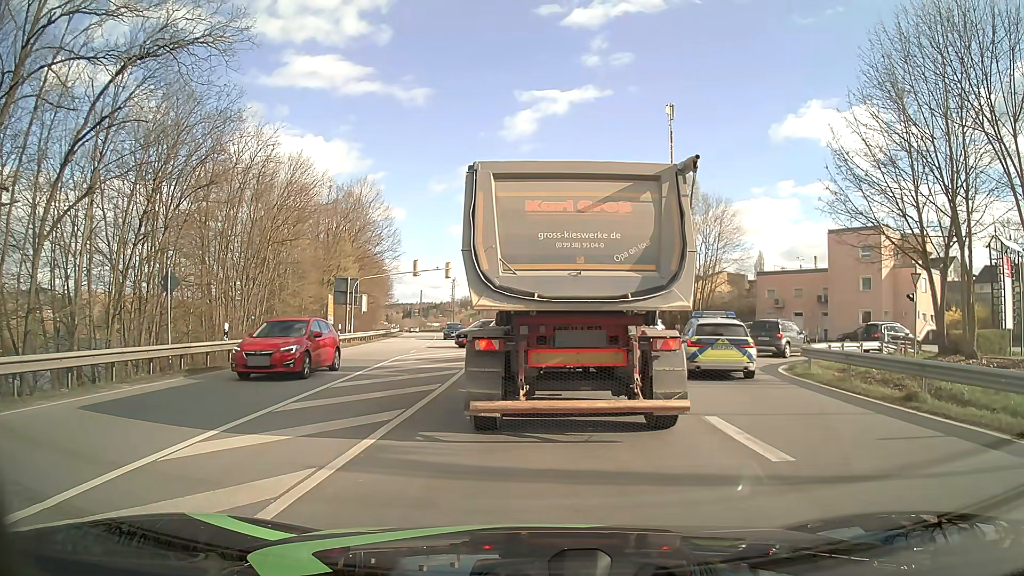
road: primary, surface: asphalt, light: Day
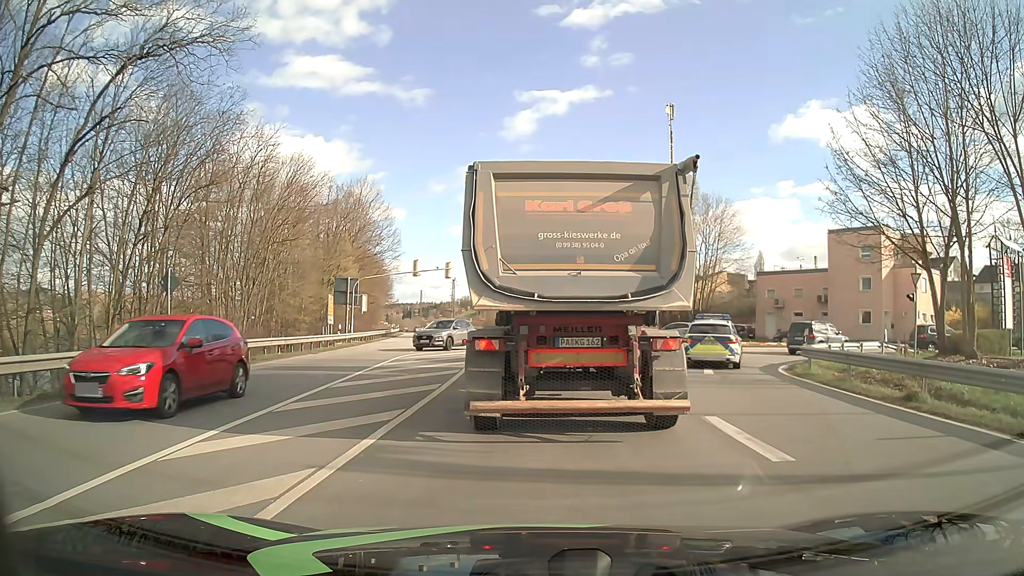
(0.0, 0.0) m; 0°
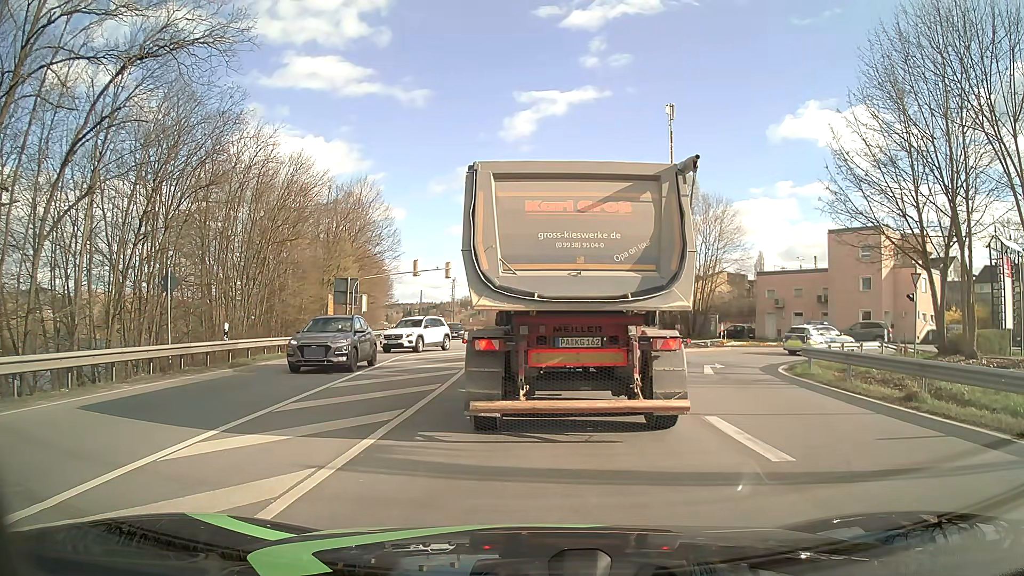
(0.0, 0.0) m; 0°
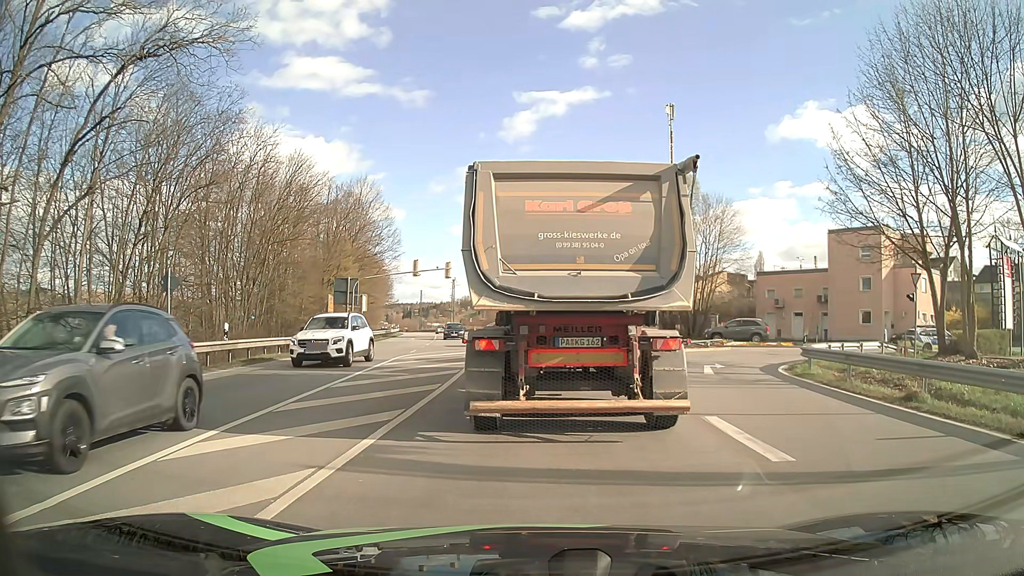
(0.0, 0.0) m; 0°
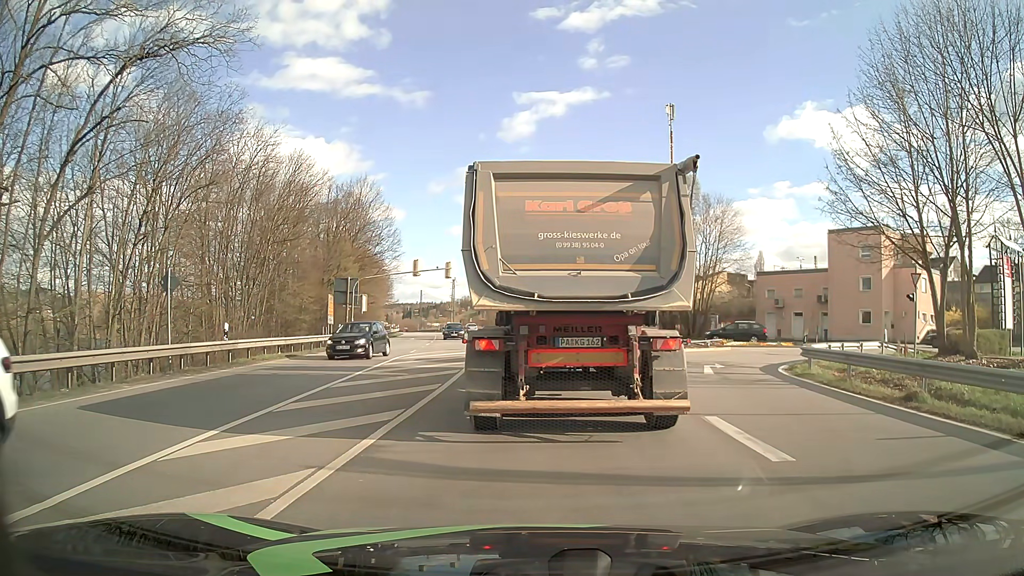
(0.0, 0.0) m; 0°
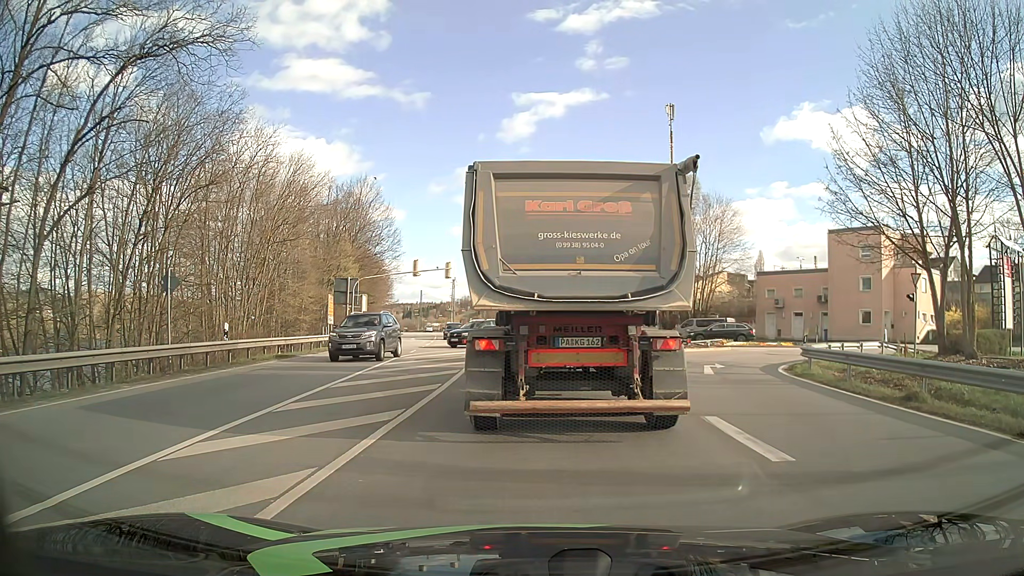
(0.0, 0.0) m; 0°
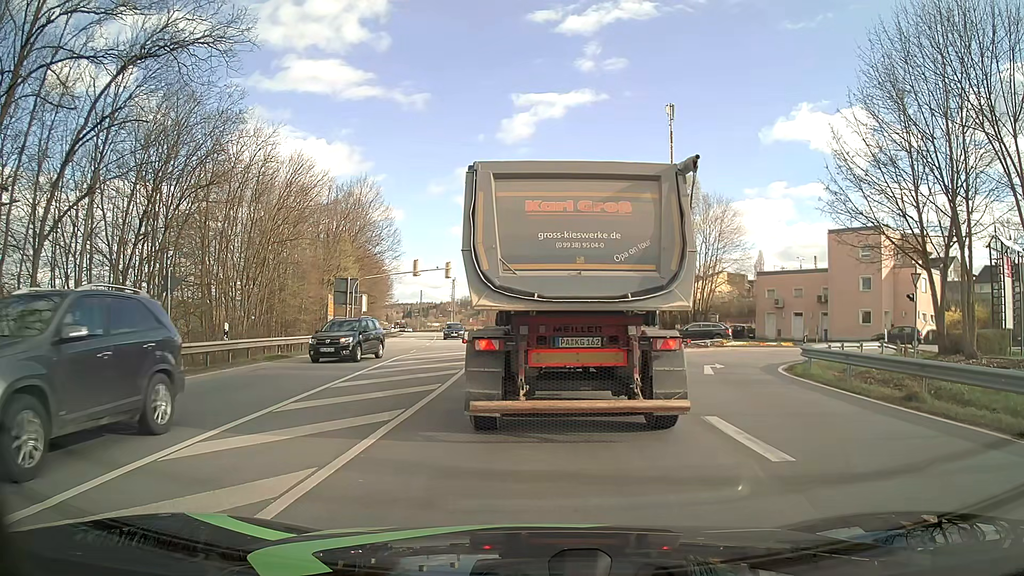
(0.0, 0.0) m; 0°
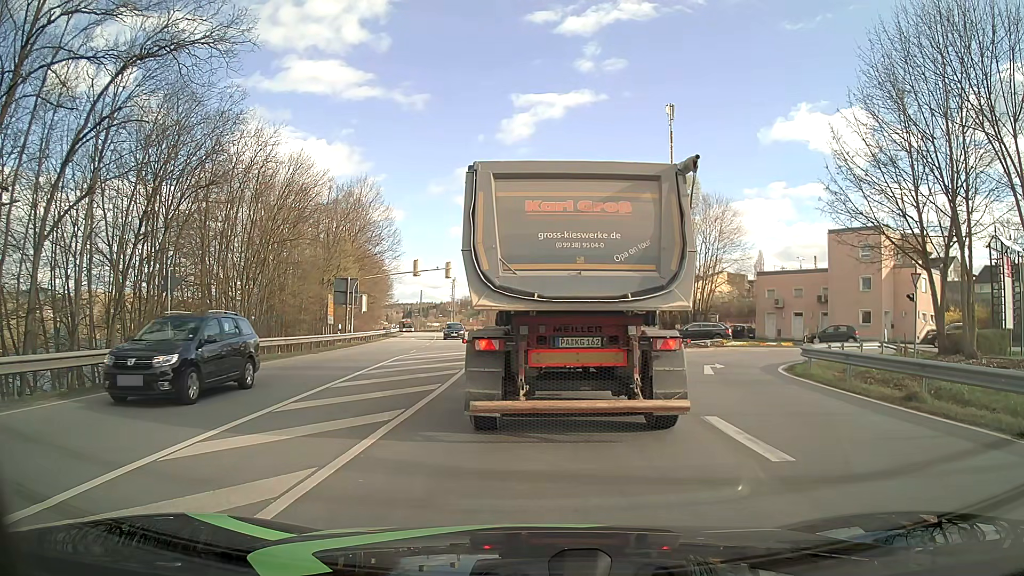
(0.0, 0.0) m; 0°
(0, +10) (0, +20) (0, +30) (0, +40) (0, +50) (-1, +60) (-2, +70) (-3, +80) (-4, +90) (-5, +100) m
